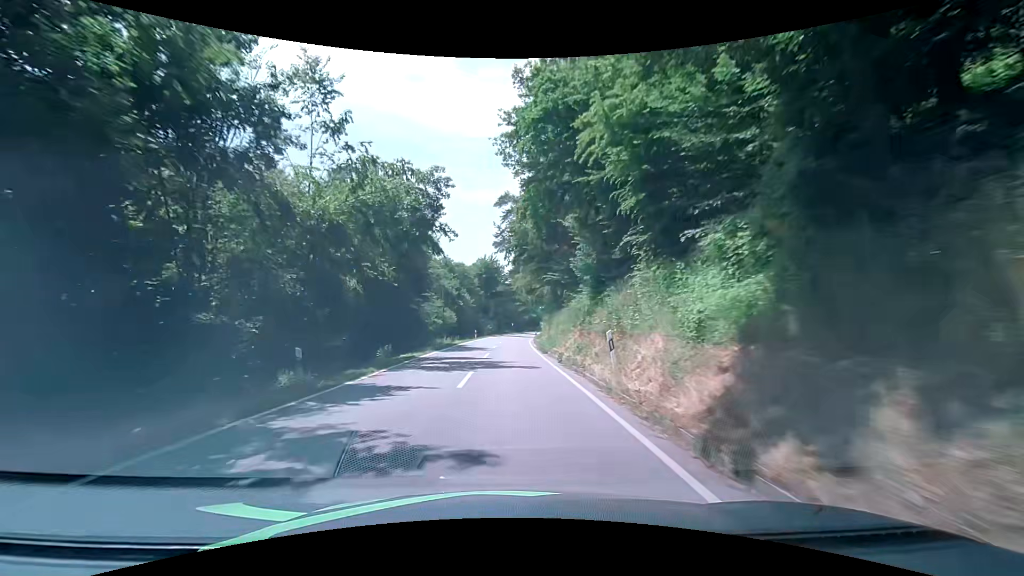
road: secondary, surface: asphalt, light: Day
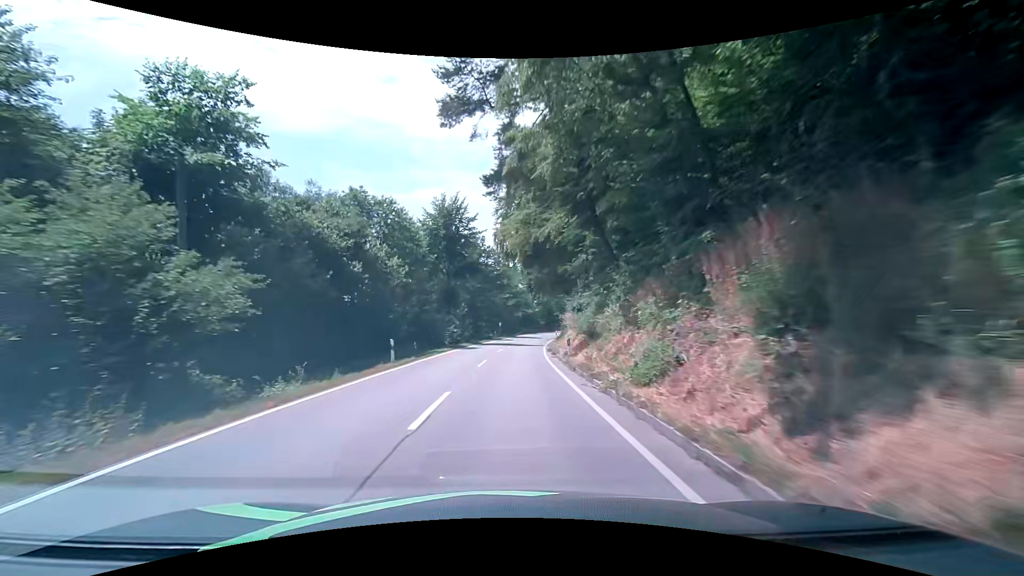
(0.0, +39.3) m; +1°
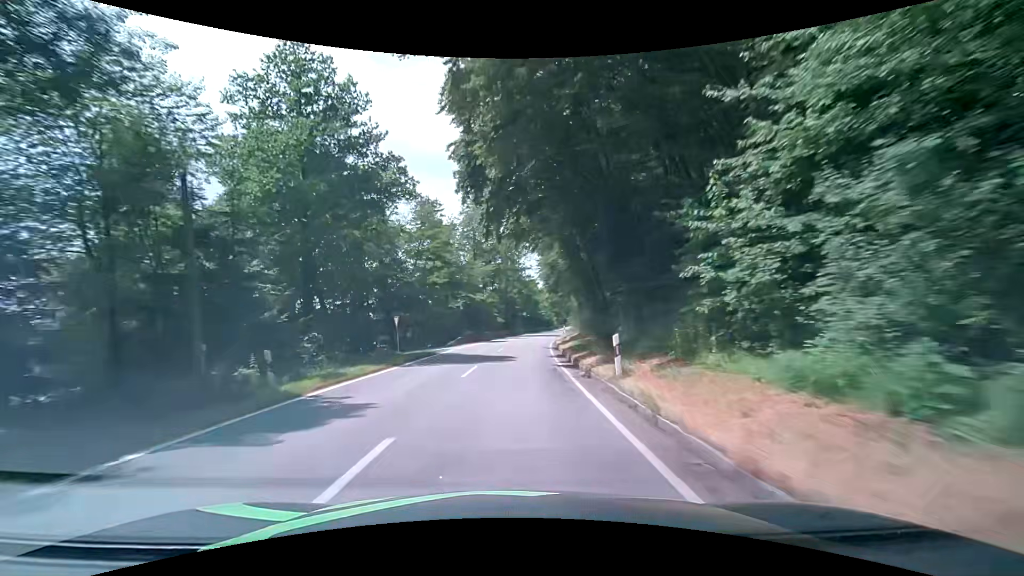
(+2.3, +50.4) m; +5°
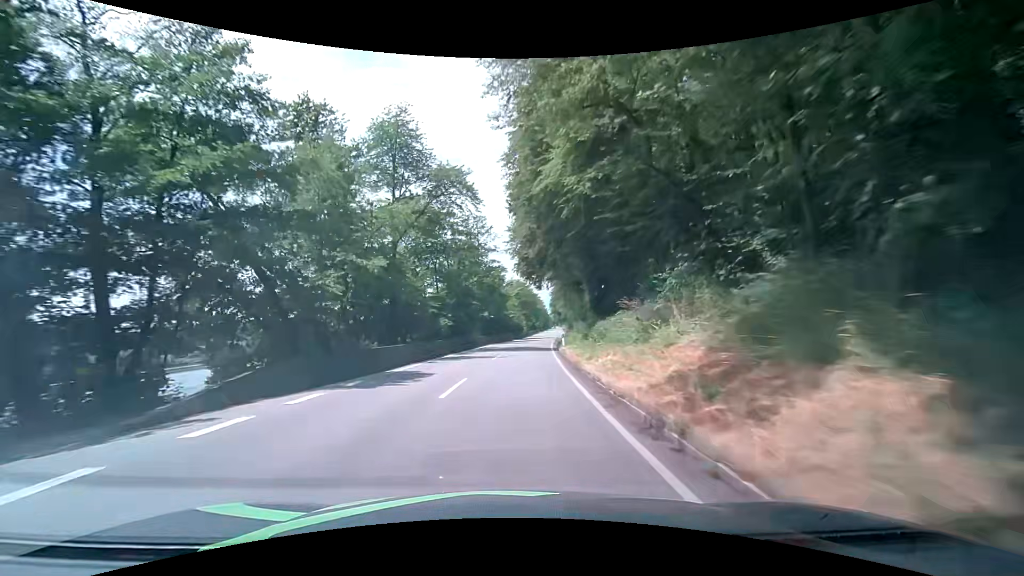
(+1.0, +30.8) m; +3°
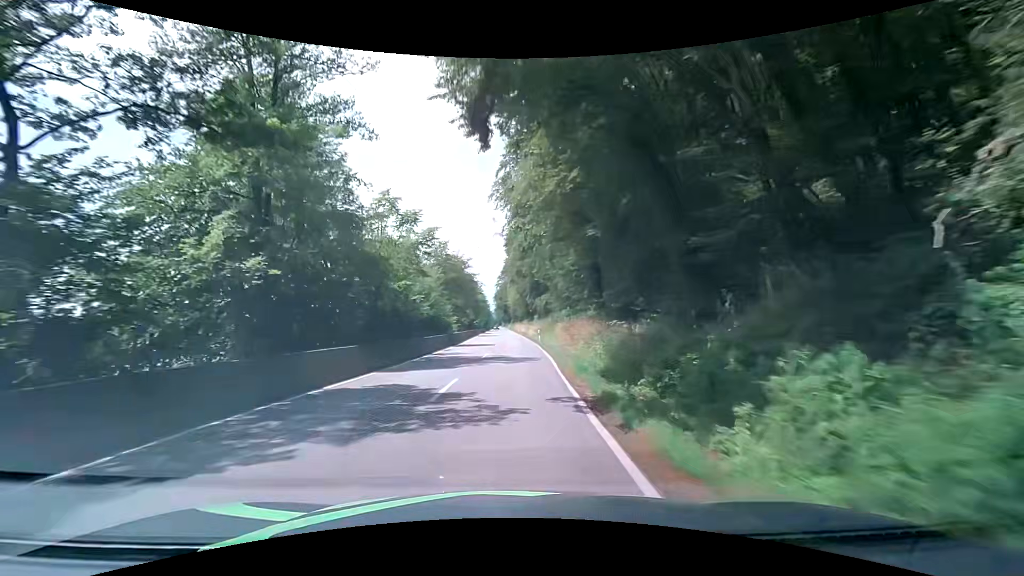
(+4.0, +51.6) m; +7°
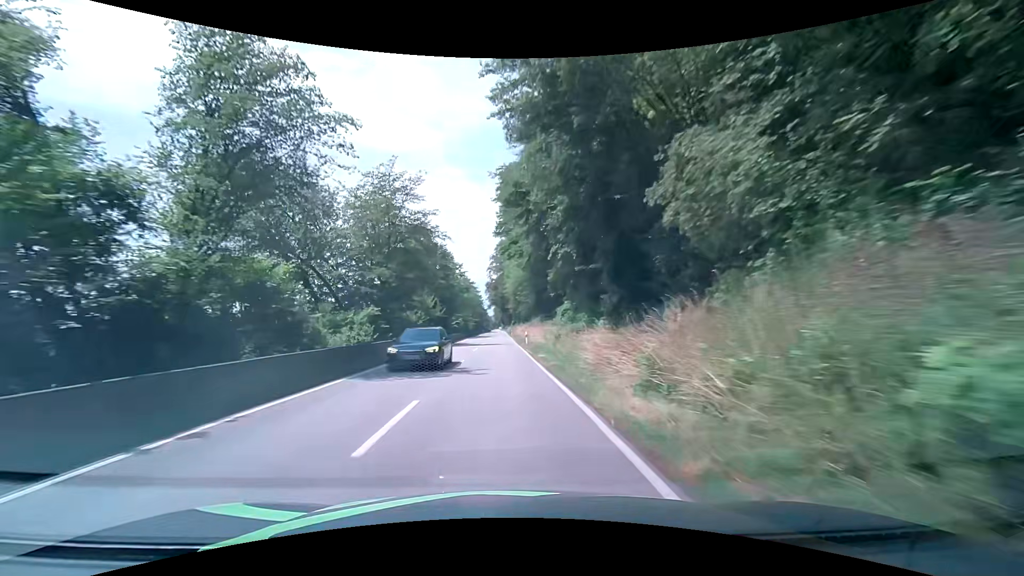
(+1.4, +52.0) m; +1°
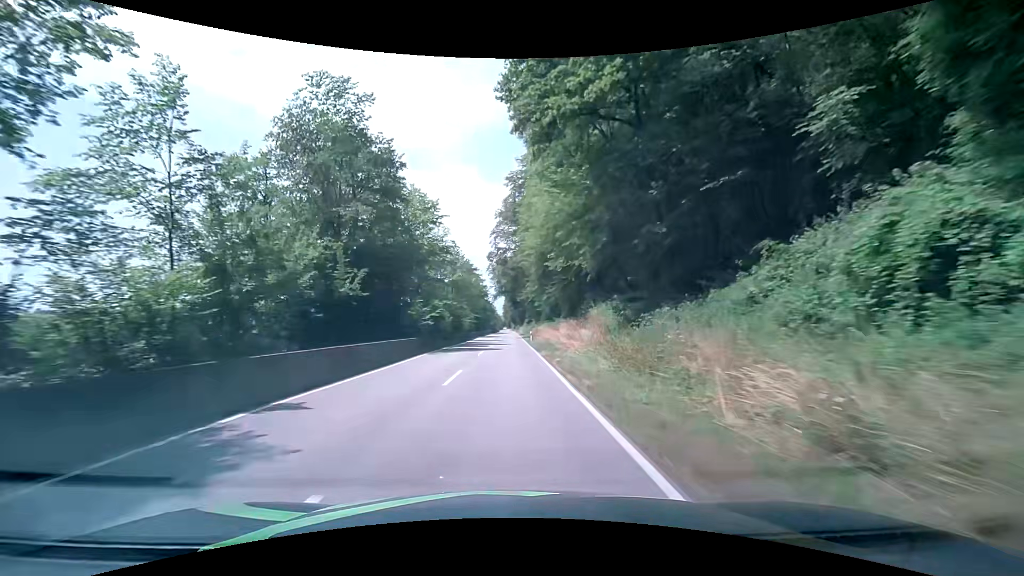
(-0.8, +41.5) m; -1°
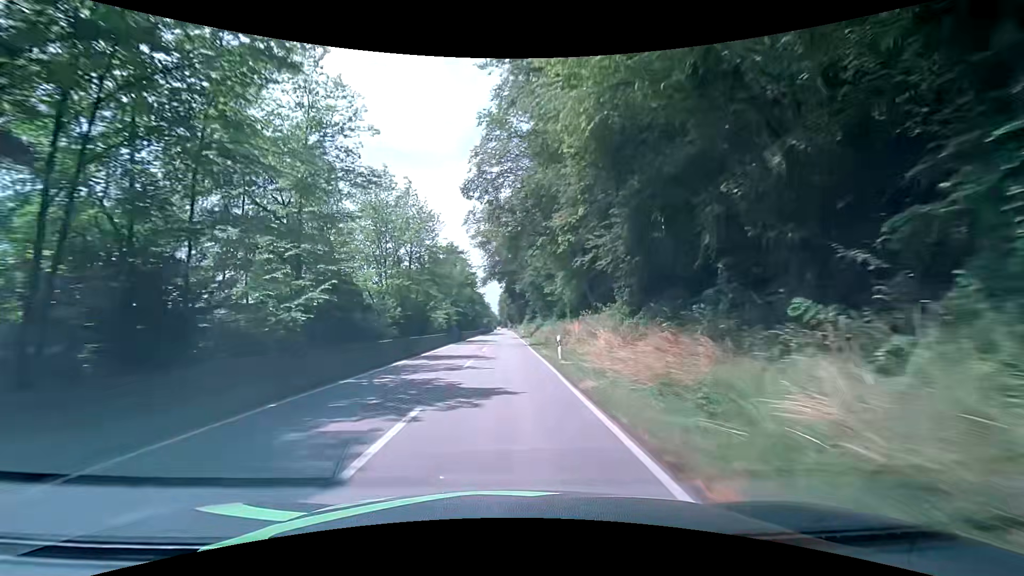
(0.0, +31.2) m; 0°
(0, +10) (0, +20) (0, +30) (0, +40) (0, +50) (0, +60) (0, +70) (0, +80) (0, +90) (0, +100) m
